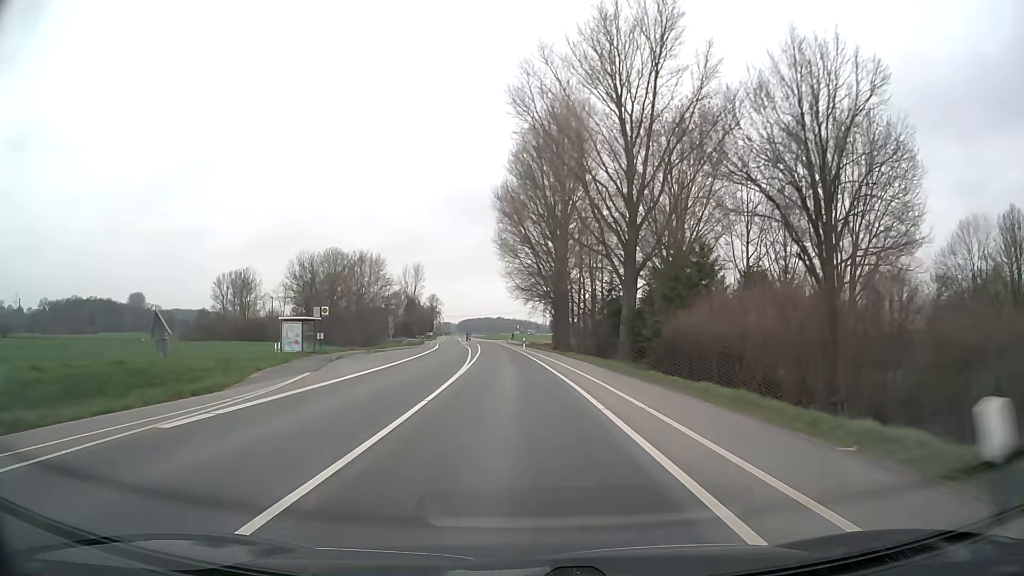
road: secondary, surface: asphalt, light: Day
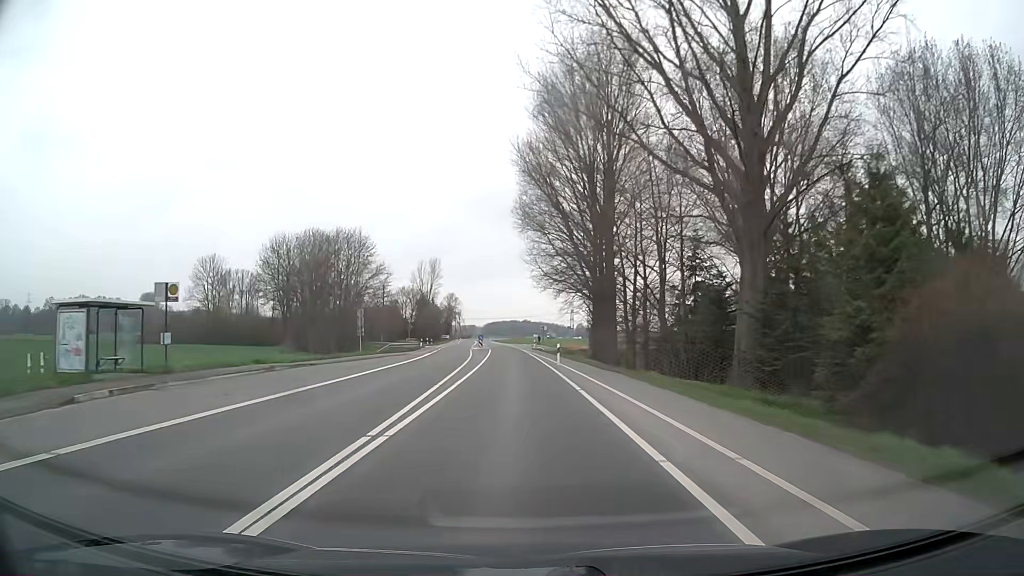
(-0.5, +24.9) m; -2°
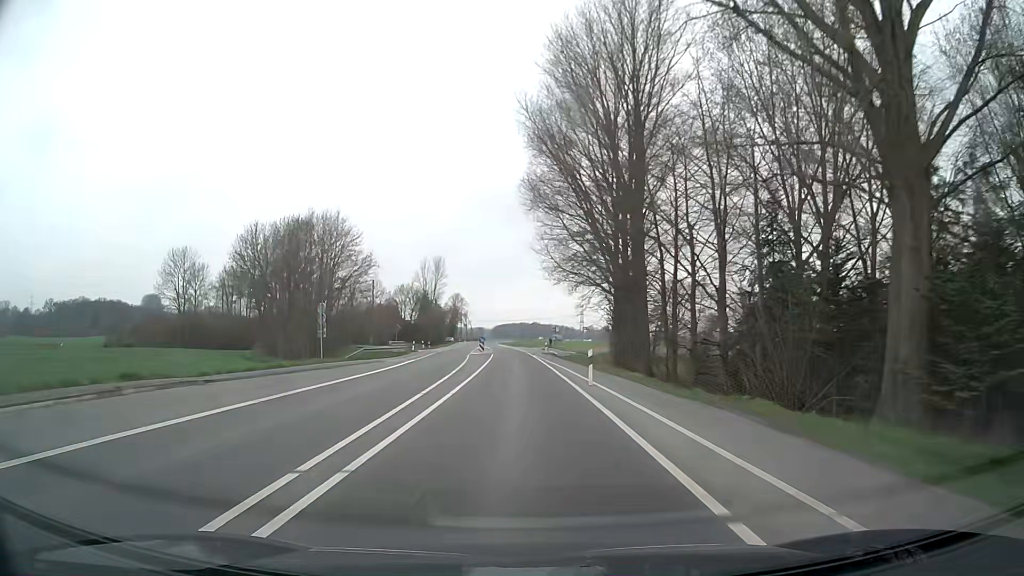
(-0.1, +12.5) m; -1°
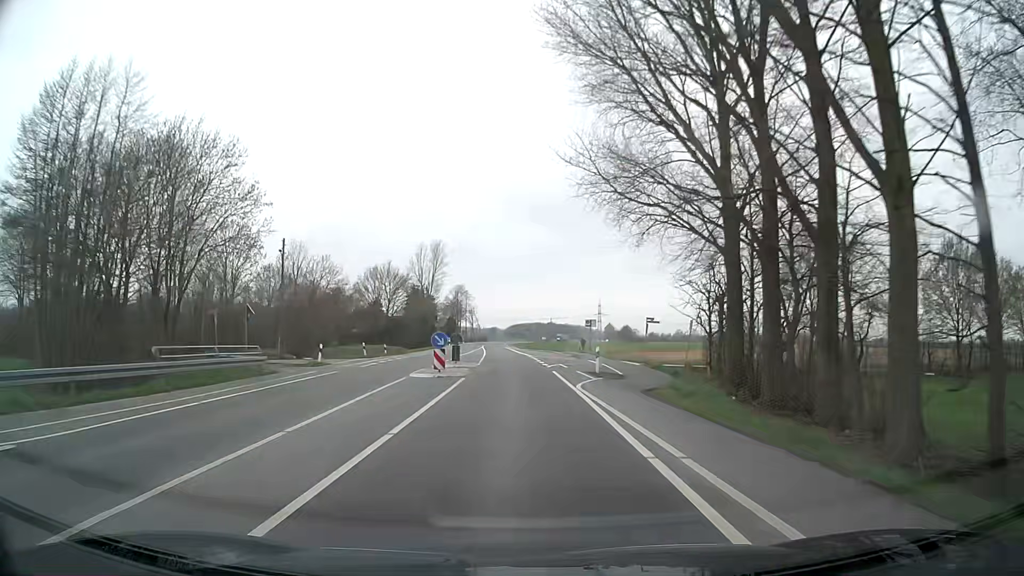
(-0.5, +37.4) m; -2°
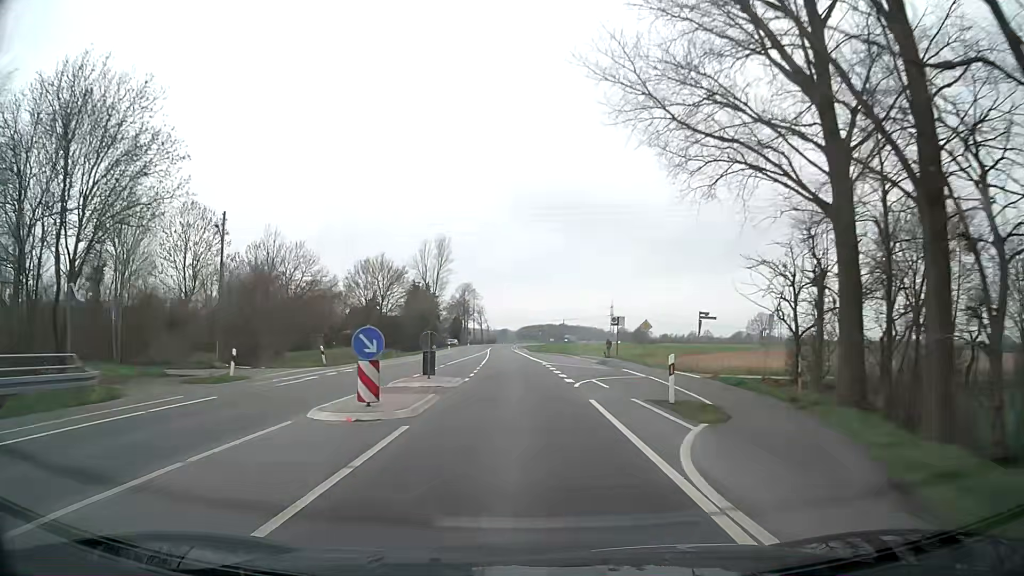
(0.0, +12.5) m; 0°
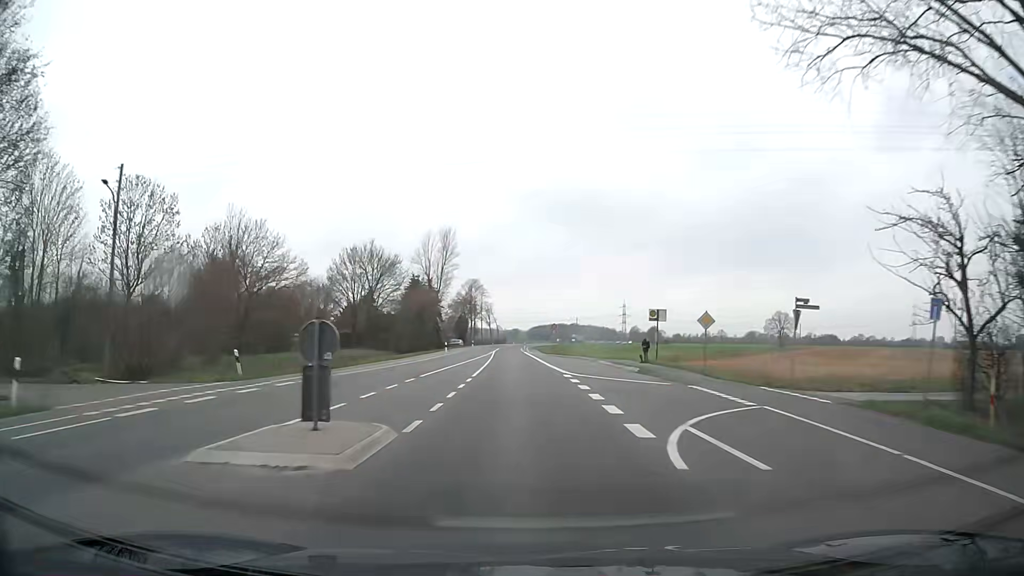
(-0.2, +12.5) m; -1°
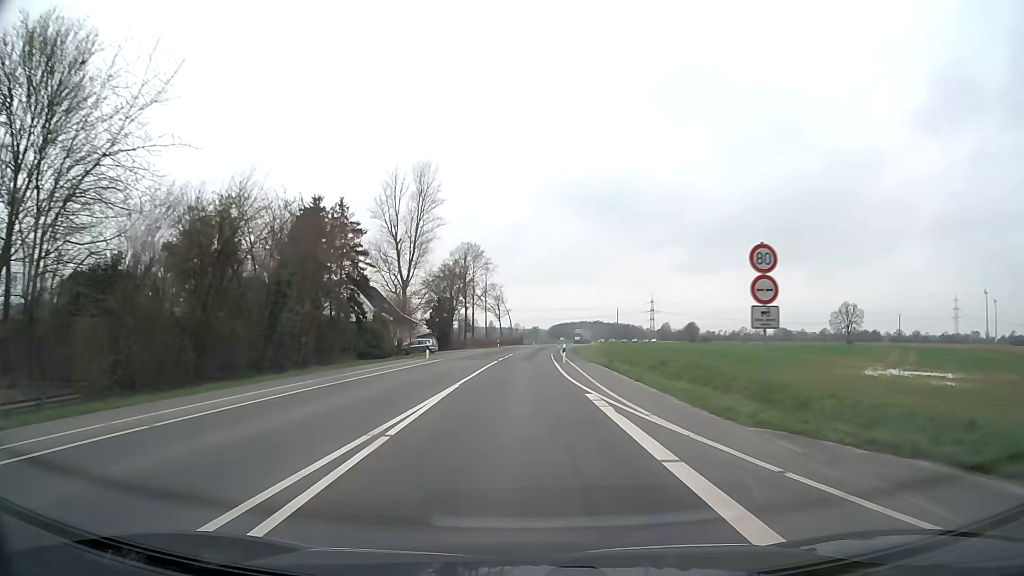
(-1.4, +62.5) m; -2°
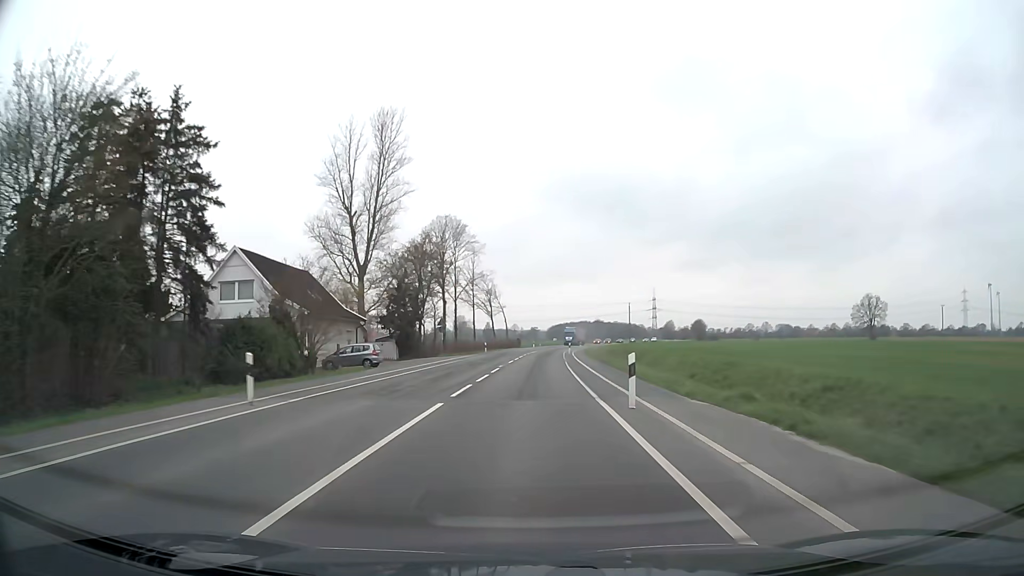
(0.0, +25.0) m; 0°
(0, +10) (0, +20) (0, +30) (+1, +40) (+1, +50) (+2, +60) (+2, +70) (+3, +80) (+4, +90) (+5, +100) m
